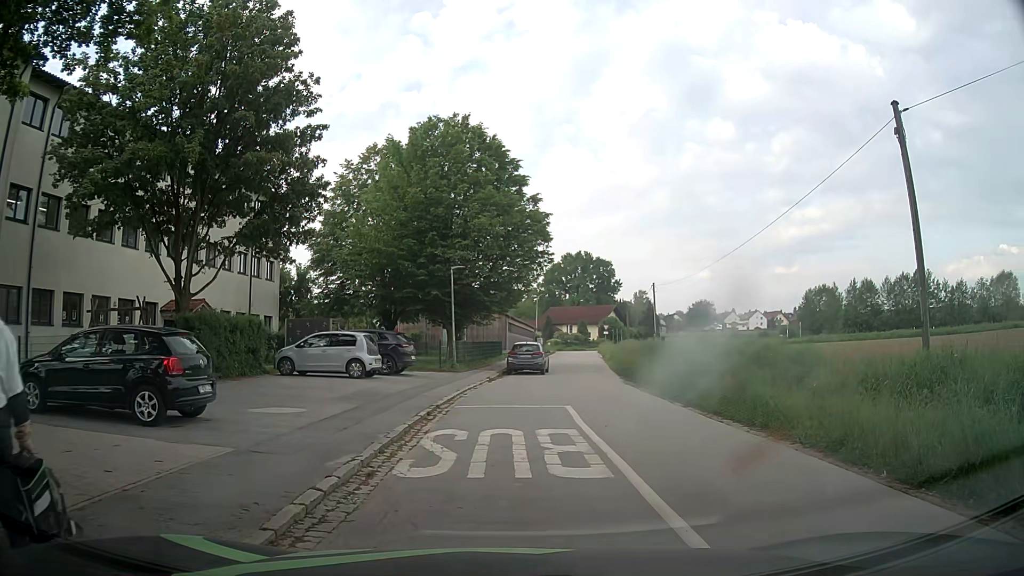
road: residential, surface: asphalt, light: Day
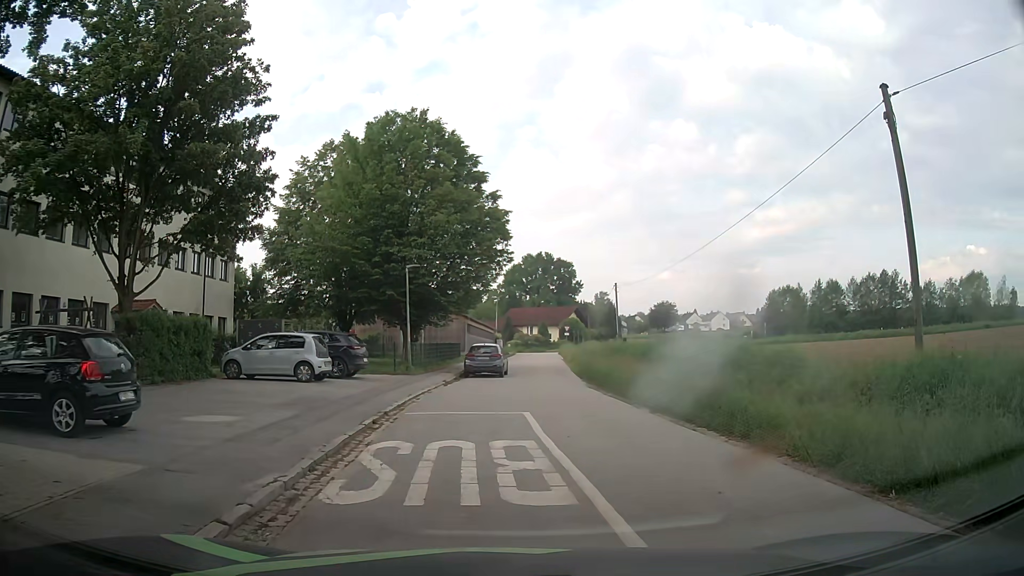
(0.0, +1.2) m; +1°
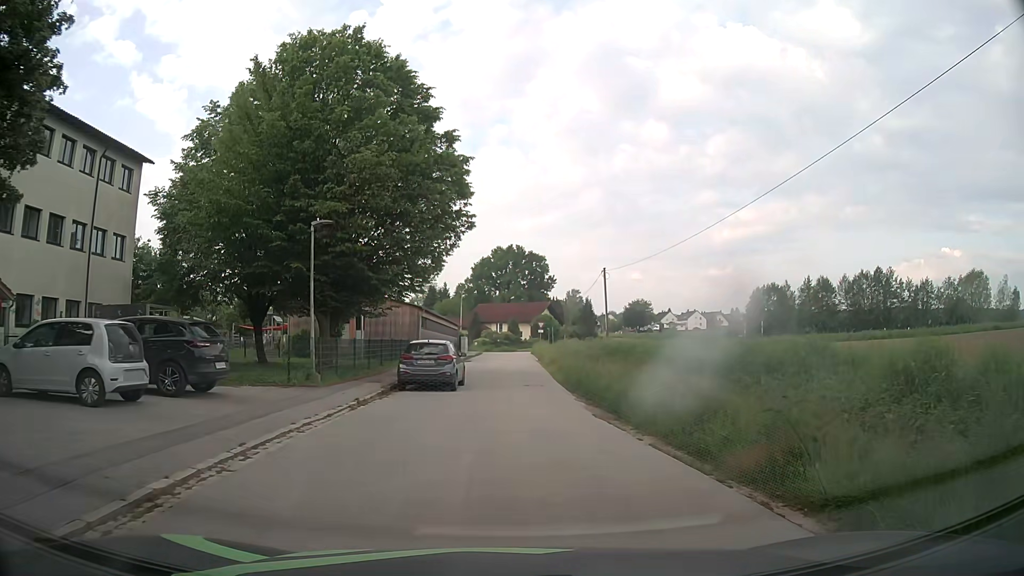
(+0.4, +10.3) m; +2°
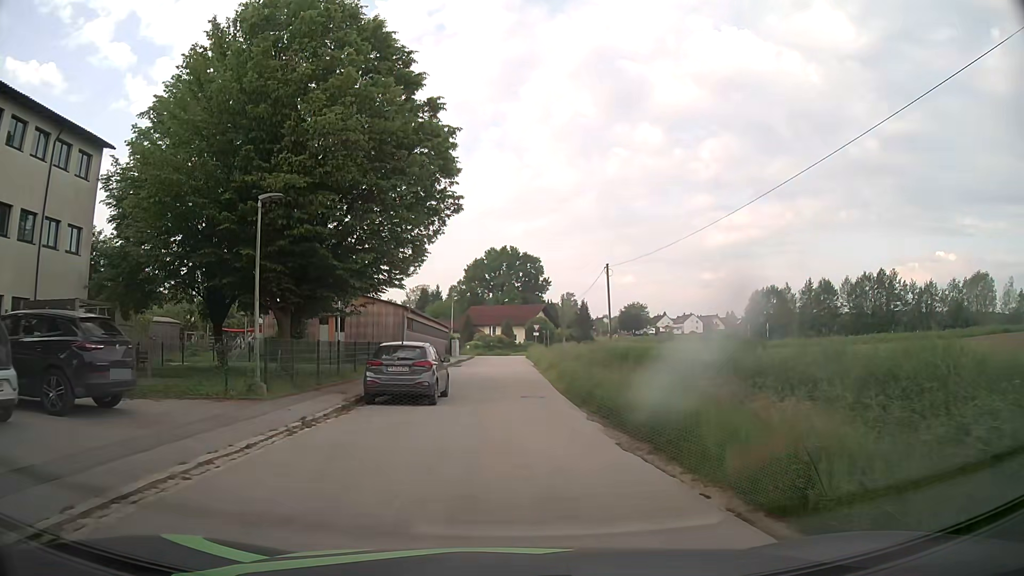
(+0.1, +4.0) m; +1°
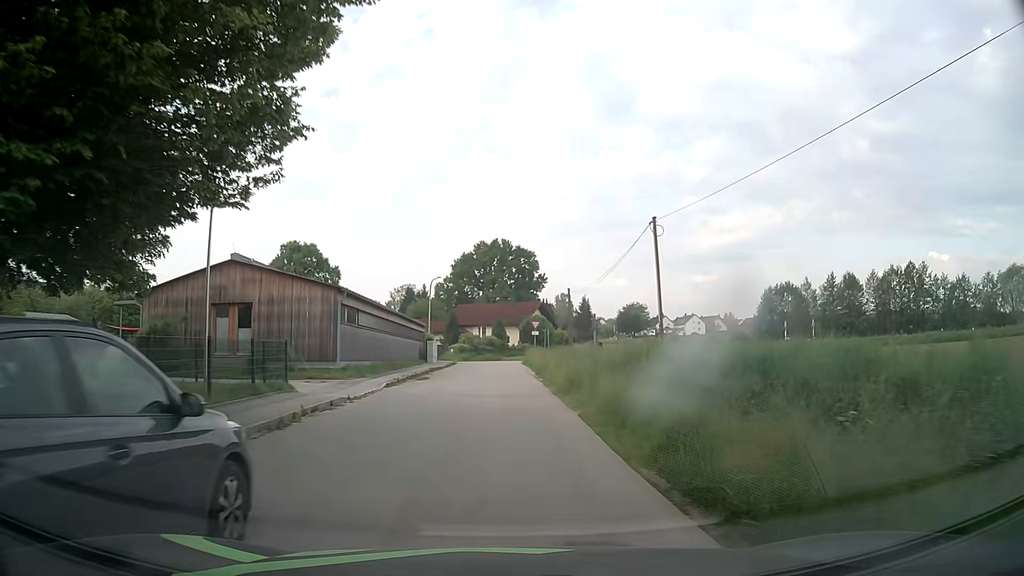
(+0.1, +14.8) m; +1°
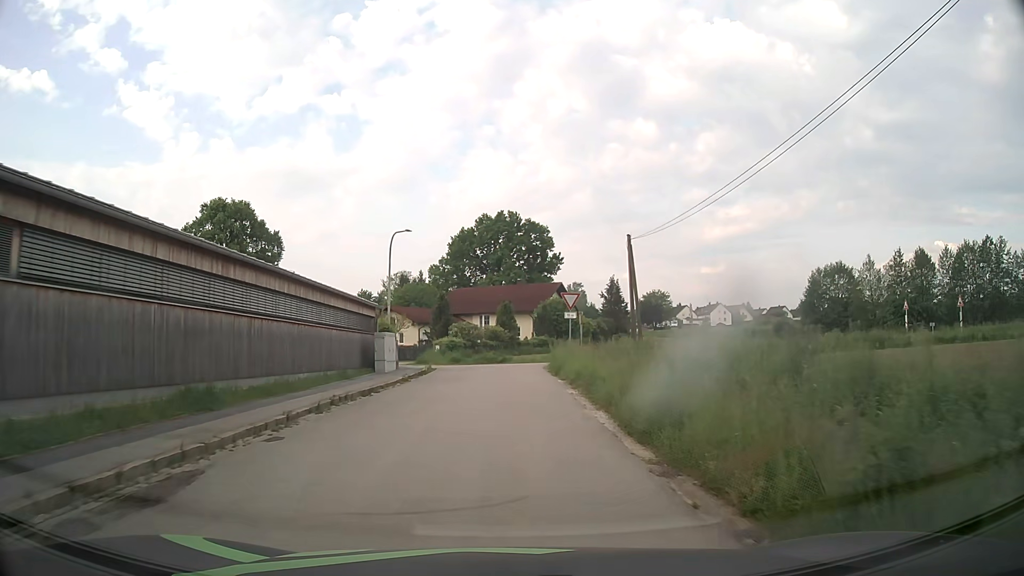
(-0.2, +23.2) m; -1°
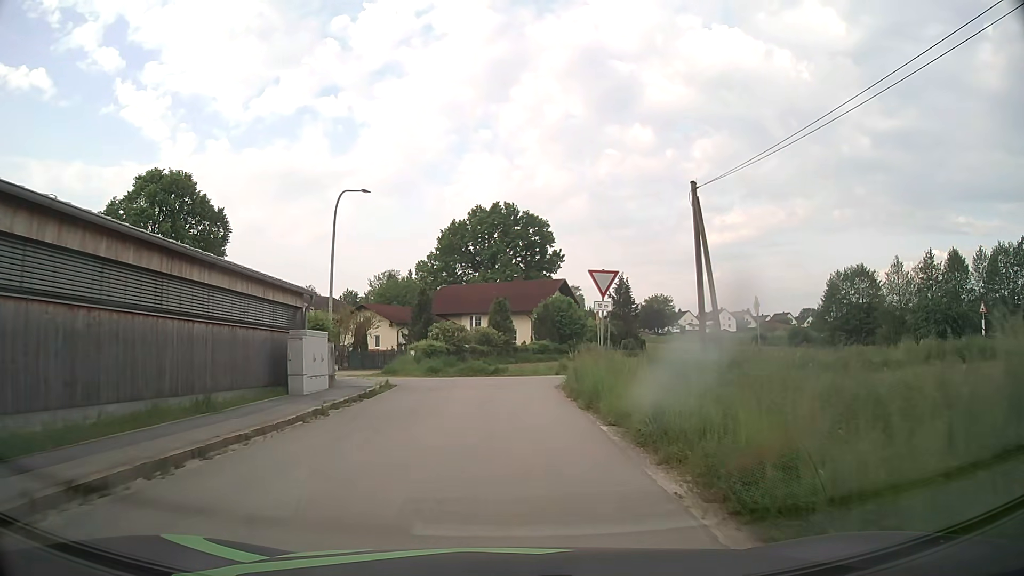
(0.0, +10.7) m; 0°
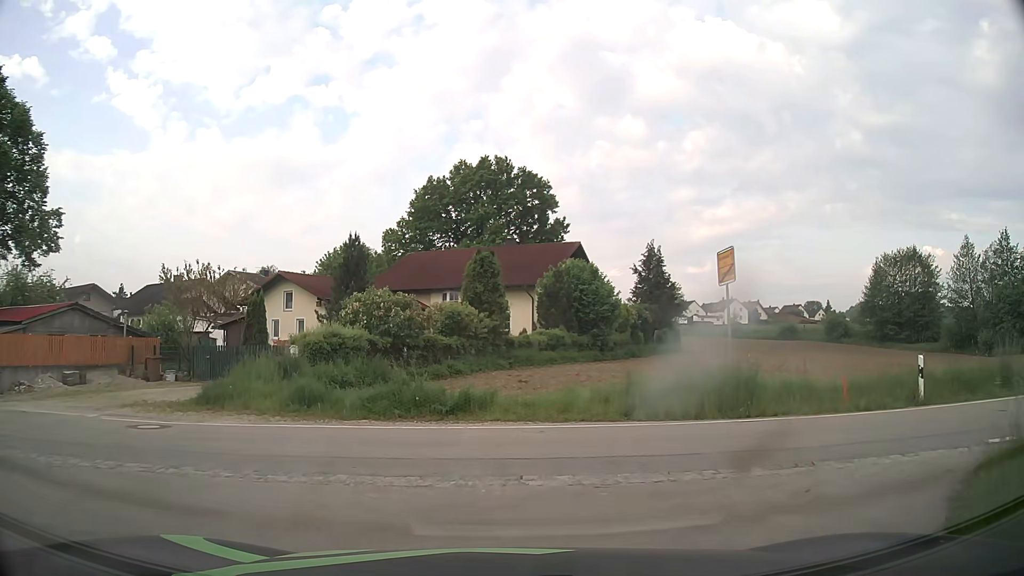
(+0.1, +20.6) m; +1°
